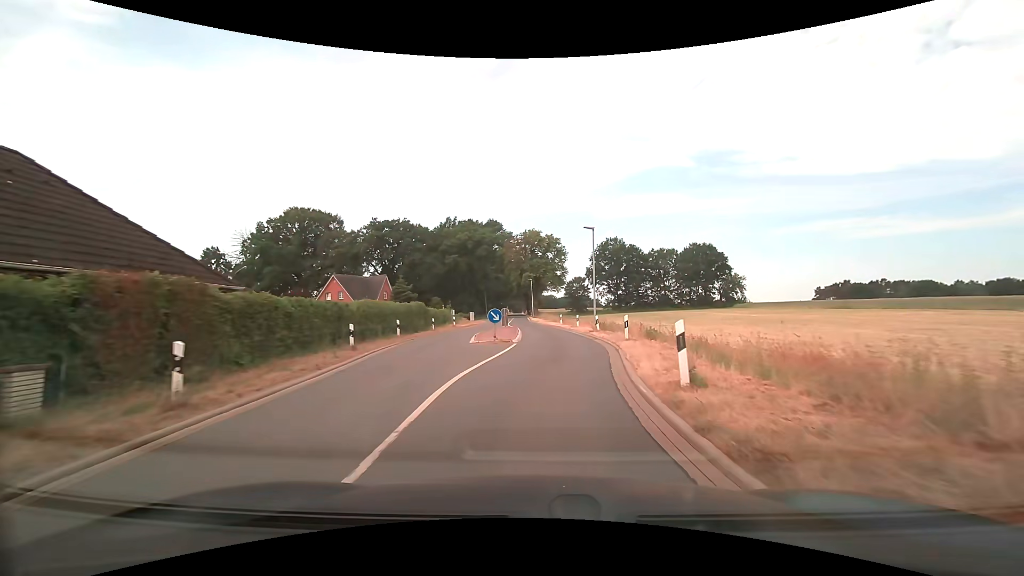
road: tertiary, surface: asphalt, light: Day
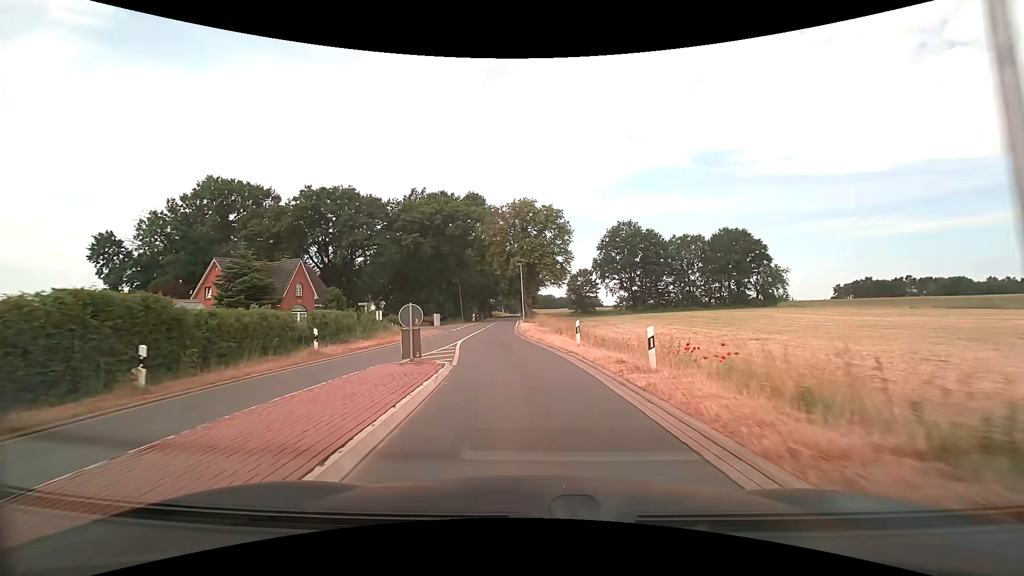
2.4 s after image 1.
(+0.9, +26.8) m; 0°
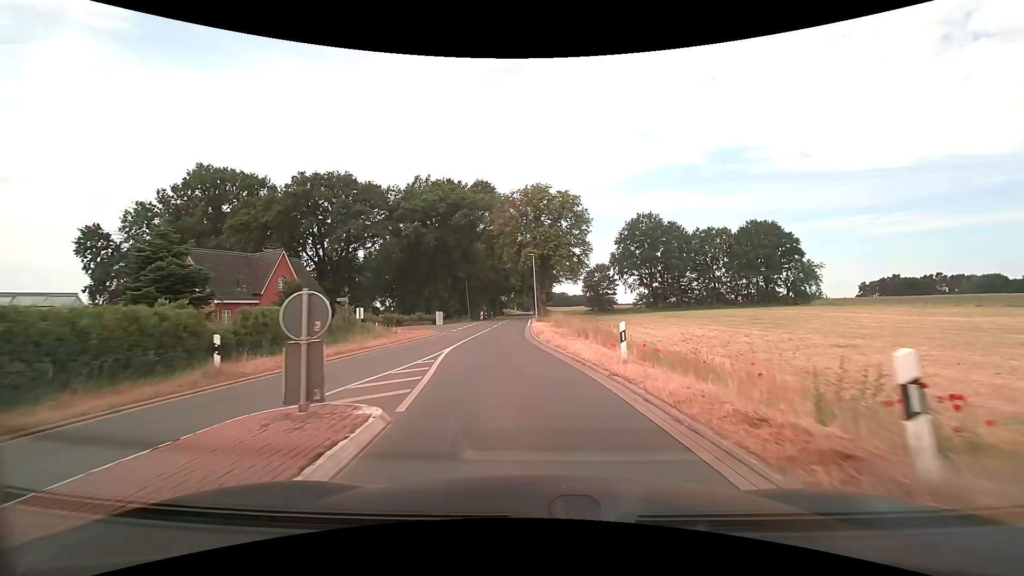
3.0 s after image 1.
(-0.1, +6.6) m; -1°
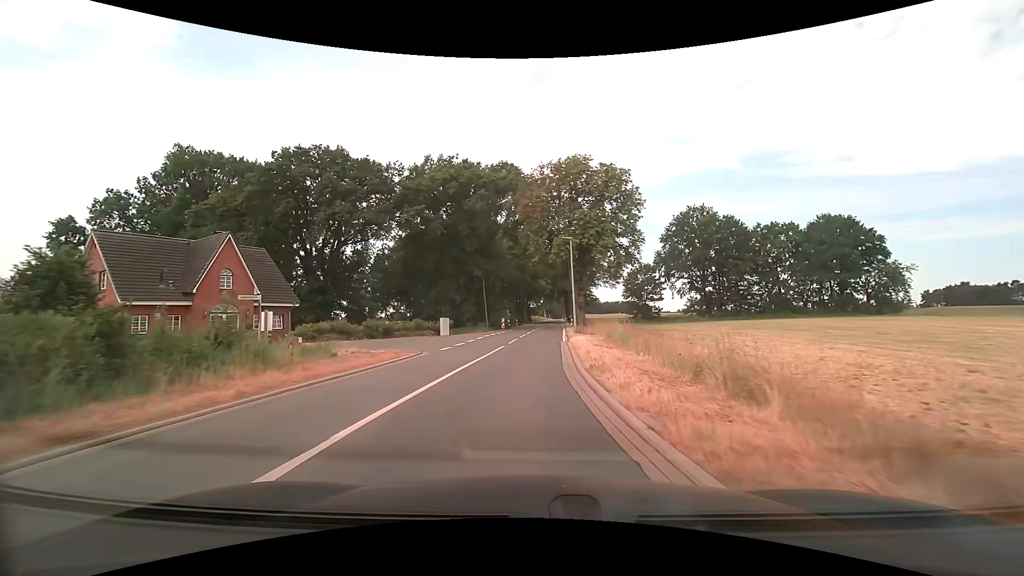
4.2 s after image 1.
(-0.4, +13.3) m; -4°
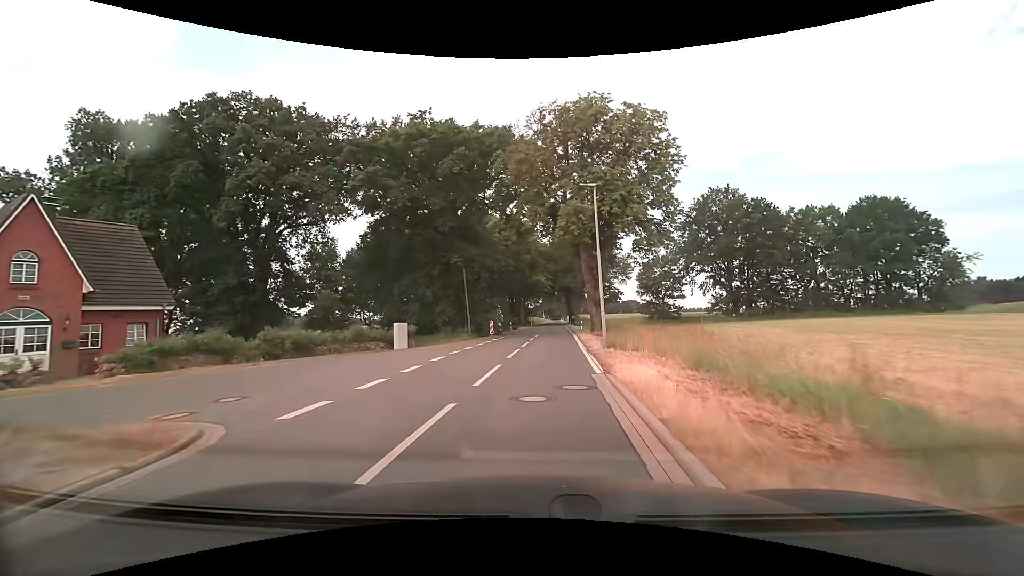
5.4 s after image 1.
(0.0, +13.3) m; 0°
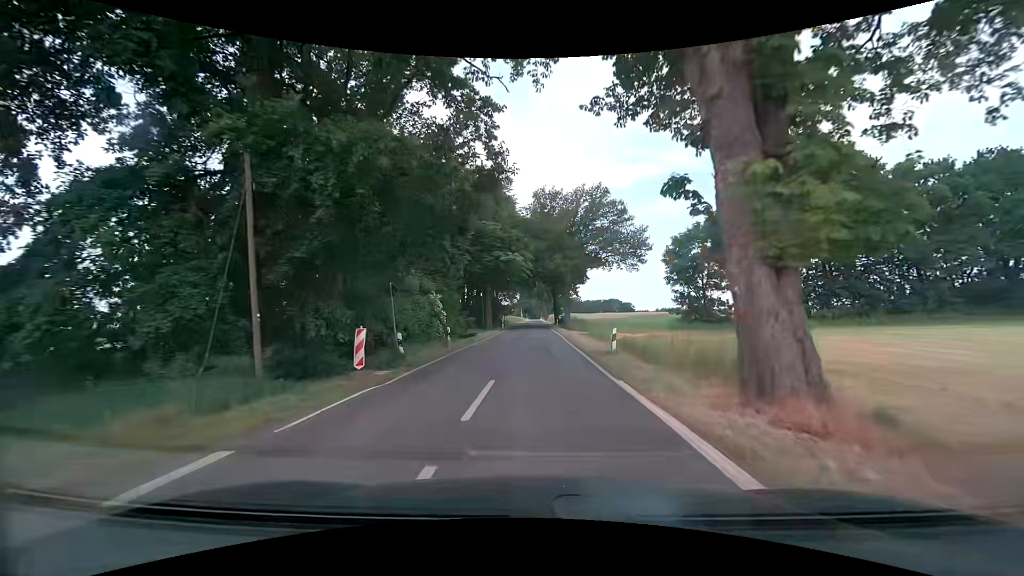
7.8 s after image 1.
(+0.8, +27.4) m; +3°
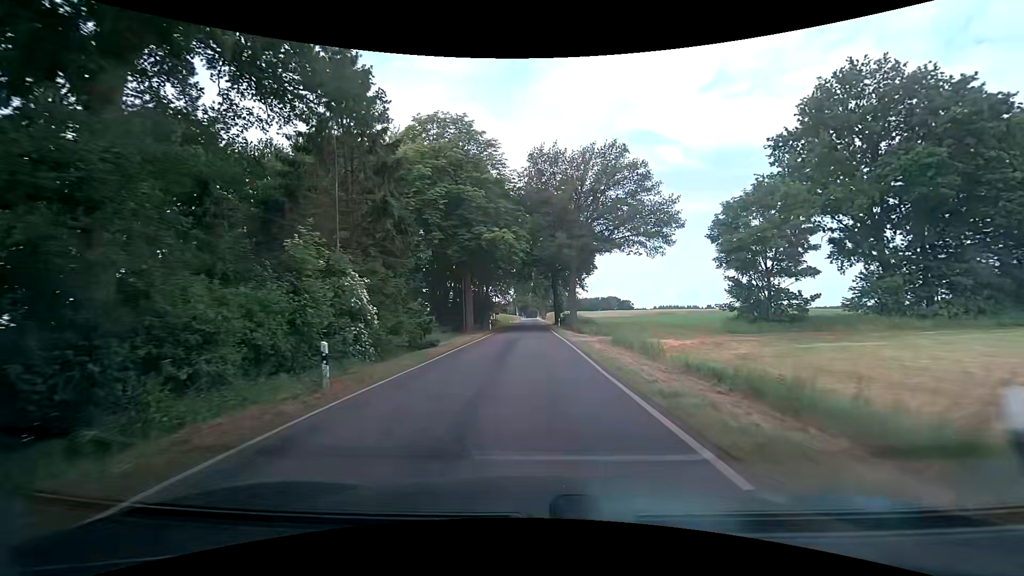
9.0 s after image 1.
(+0.1, +14.3) m; 0°
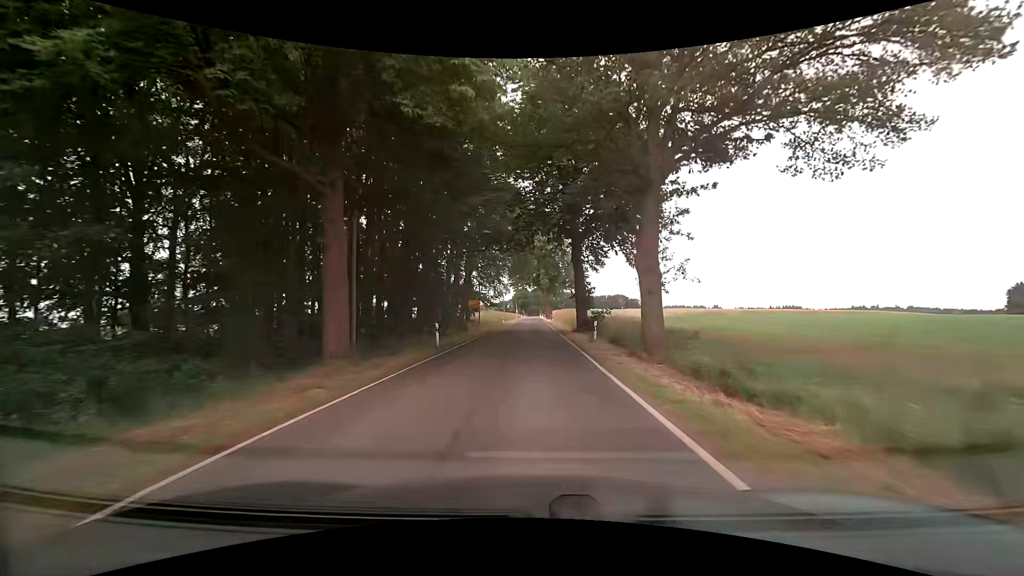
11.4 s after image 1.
(0.0, +30.2) m; 0°
(0, +10) (0, +20) (0, +30) (0, +40) (0, +50) (0, +60) (0, +70) (0, +80) (0, +90) (0, +100) m
